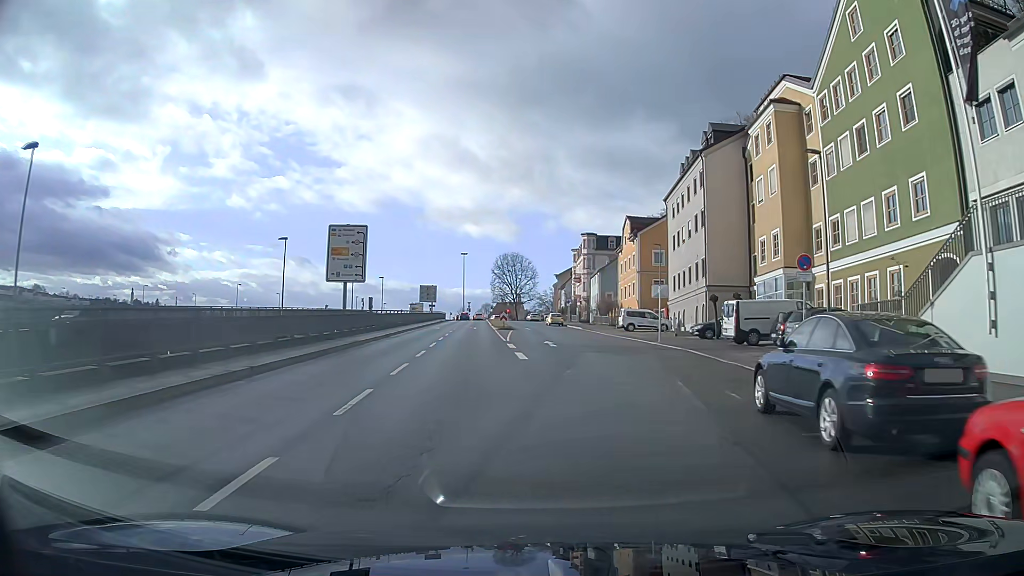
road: primary_link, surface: asphalt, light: Day
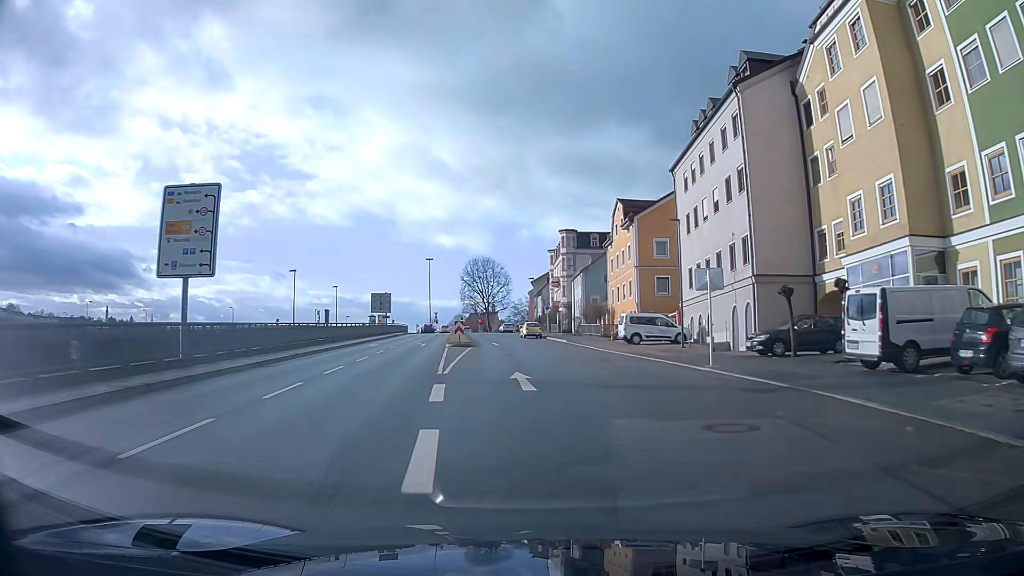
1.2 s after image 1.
(+0.2, +14.8) m; +1°
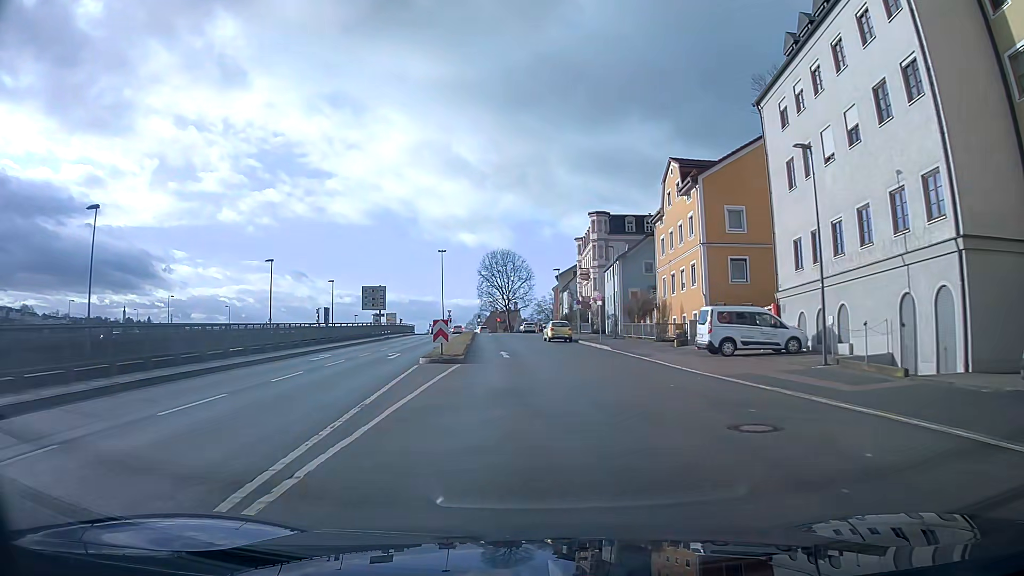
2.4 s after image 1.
(-0.2, +14.8) m; -2°
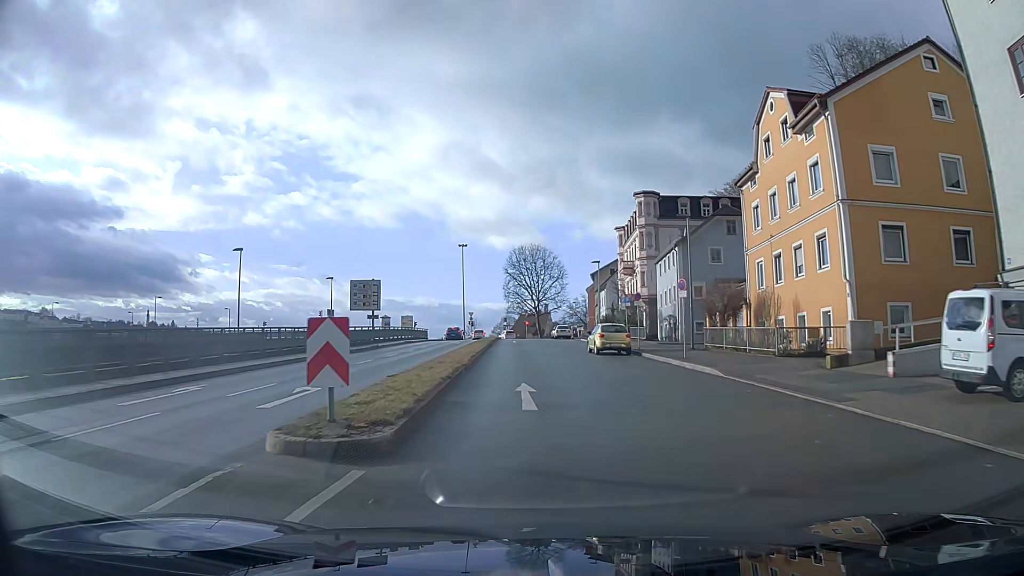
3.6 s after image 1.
(-0.4, +14.9) m; -3°
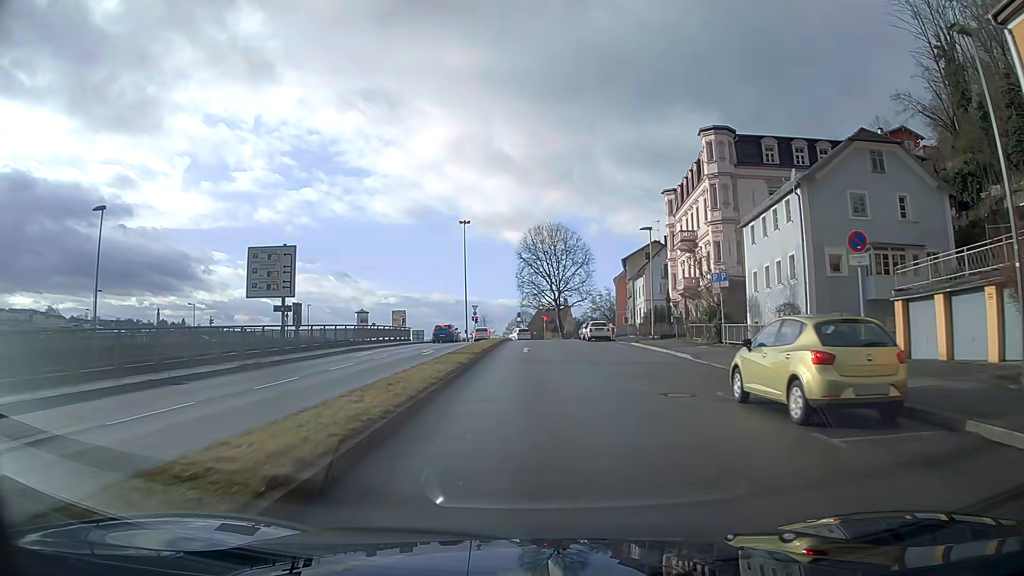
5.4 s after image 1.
(-0.3, +22.6) m; -1°
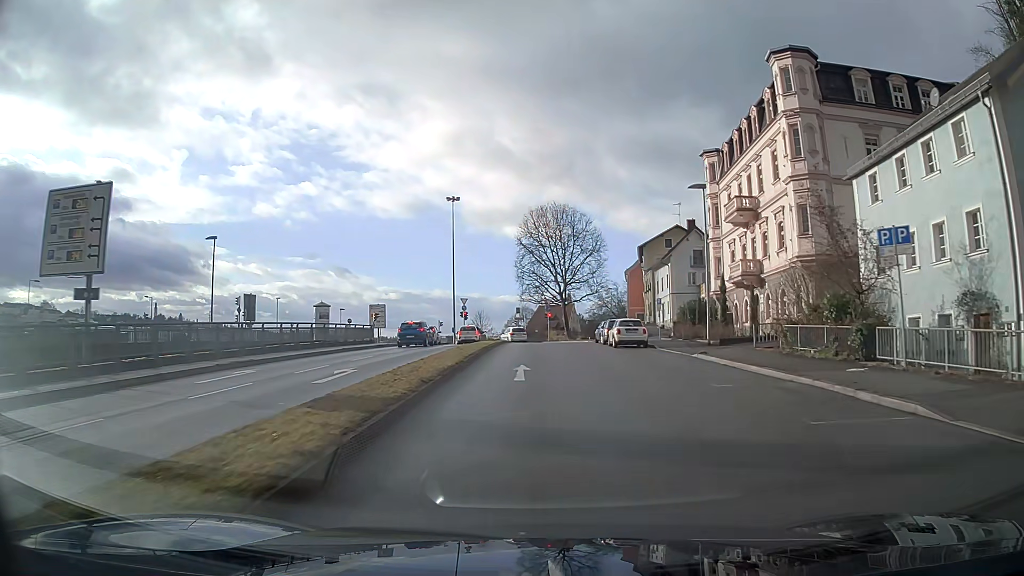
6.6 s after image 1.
(0.0, +15.2) m; 0°
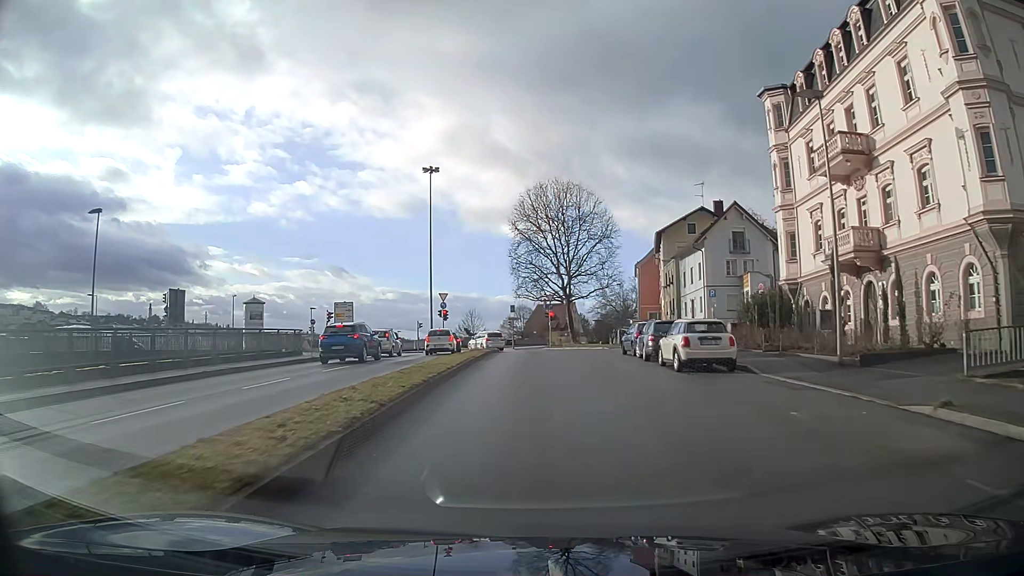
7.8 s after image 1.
(0.0, +15.0) m; 0°
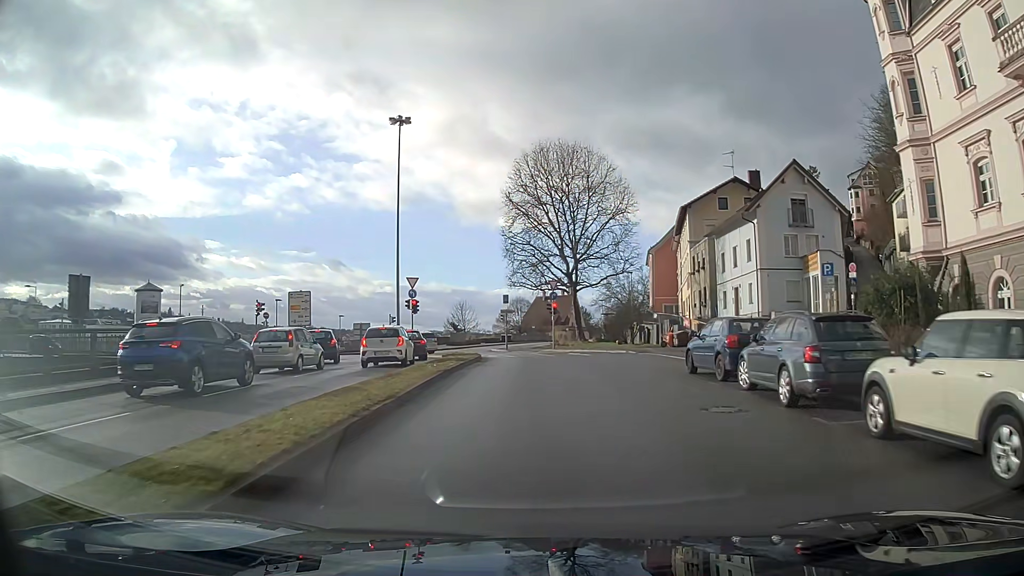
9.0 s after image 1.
(0.0, +13.6) m; 0°
